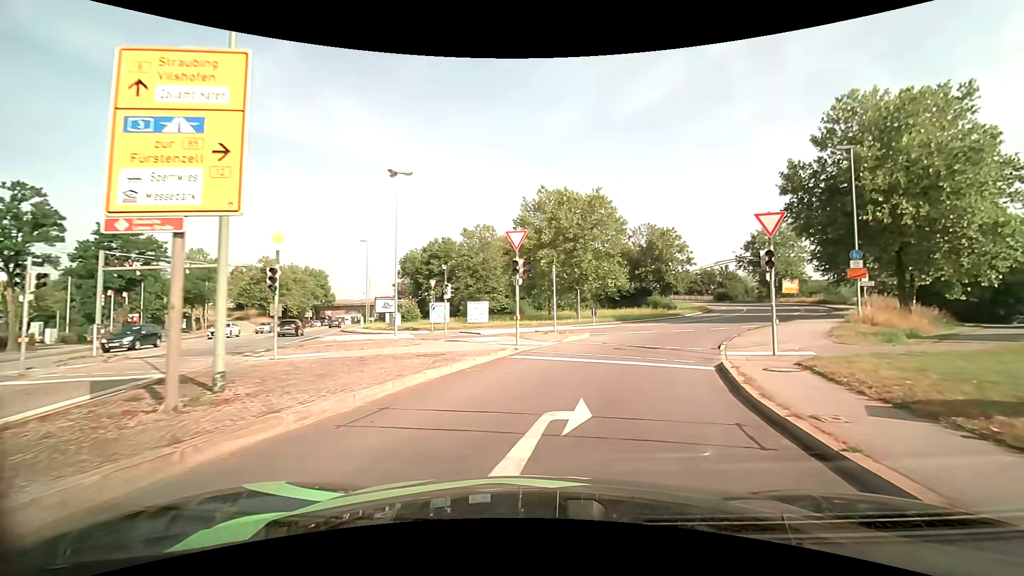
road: primary_link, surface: asphalt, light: Day
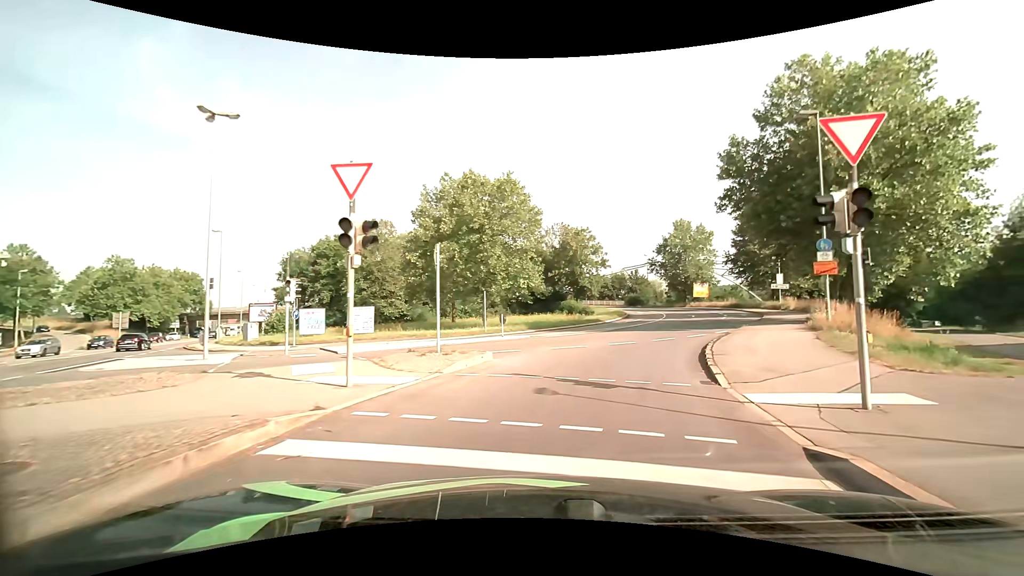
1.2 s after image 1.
(+0.7, +8.6) m; +10°
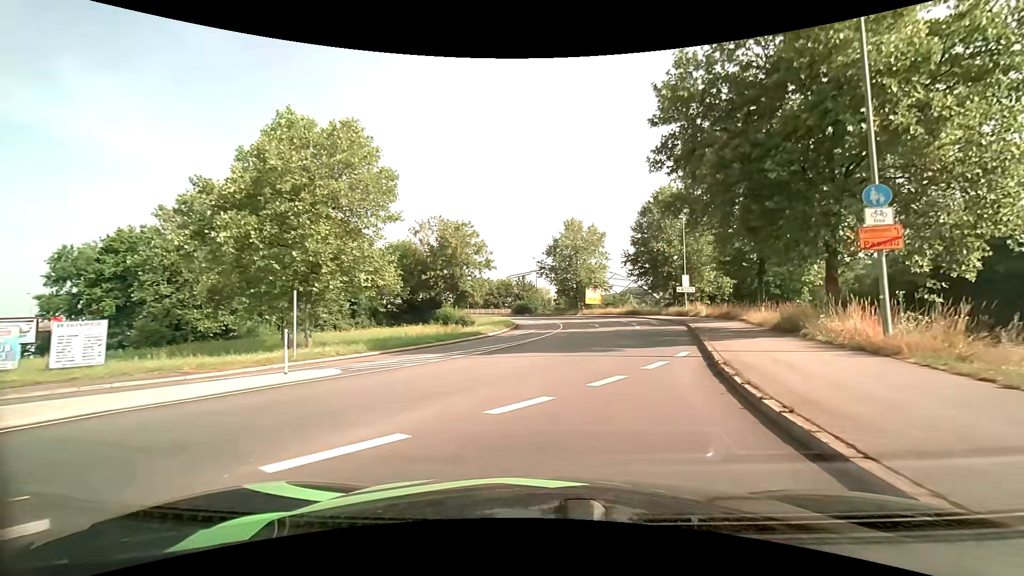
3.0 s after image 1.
(+1.5, +12.9) m; +13°
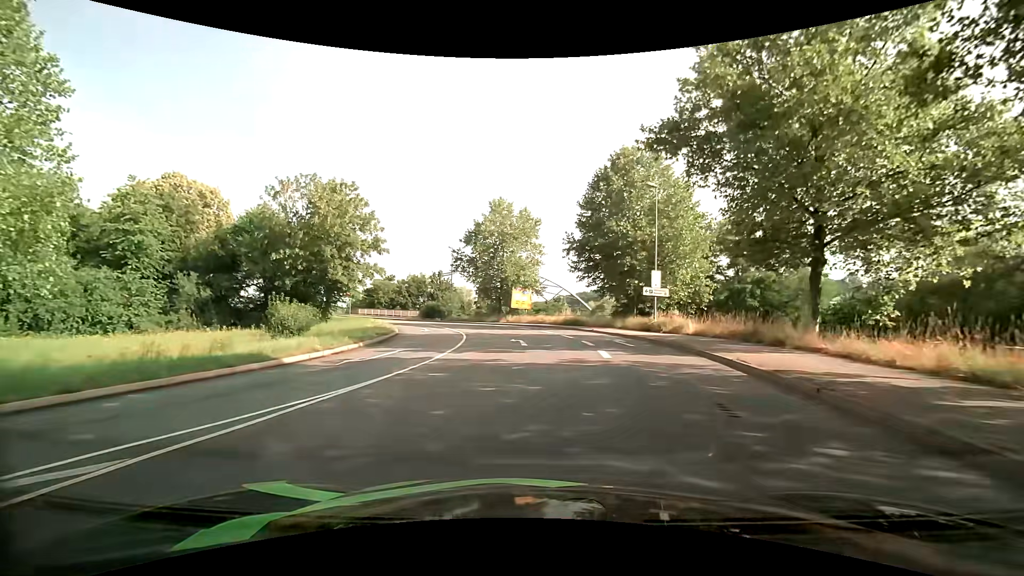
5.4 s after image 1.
(+1.8, +18.4) m; +8°
(0, +10) (0, +20) (-2, +30) (-4, +40) (-8, +49) (-13, +58) (-19, +65) (-26, +73) (-33, +79) (-41, +86) m
